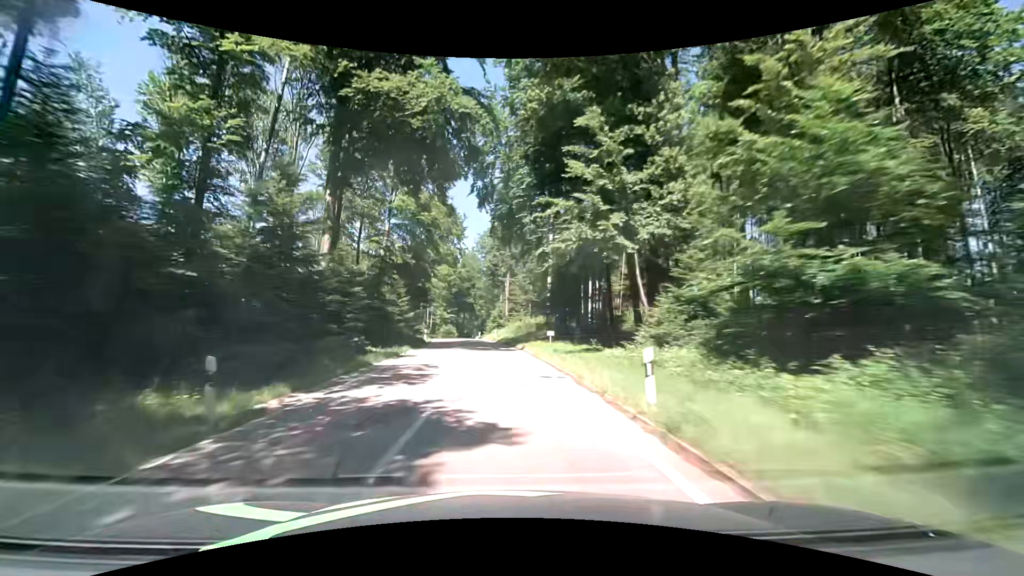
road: tertiary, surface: asphalt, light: Day
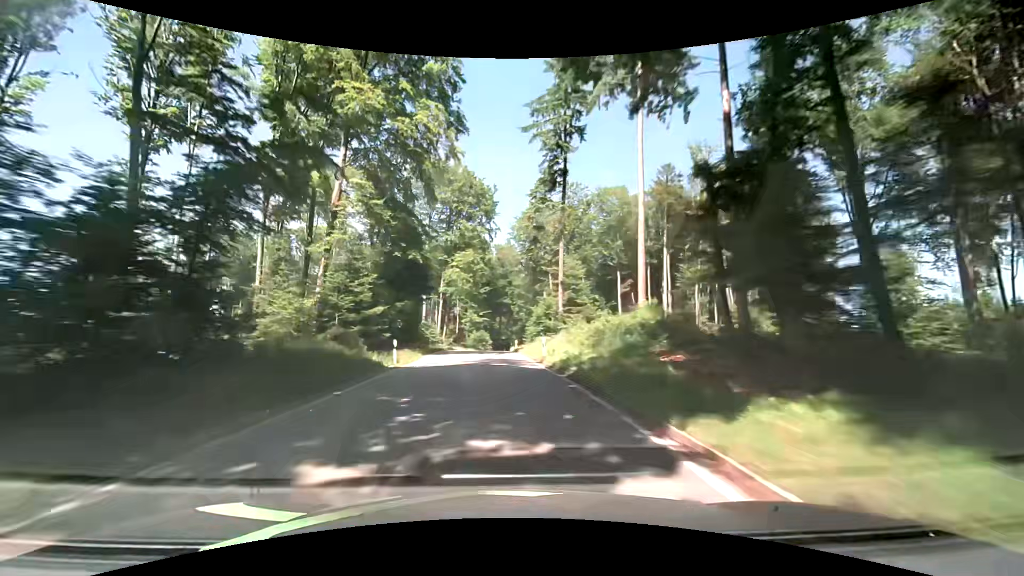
(-1.2, +27.3) m; -4°
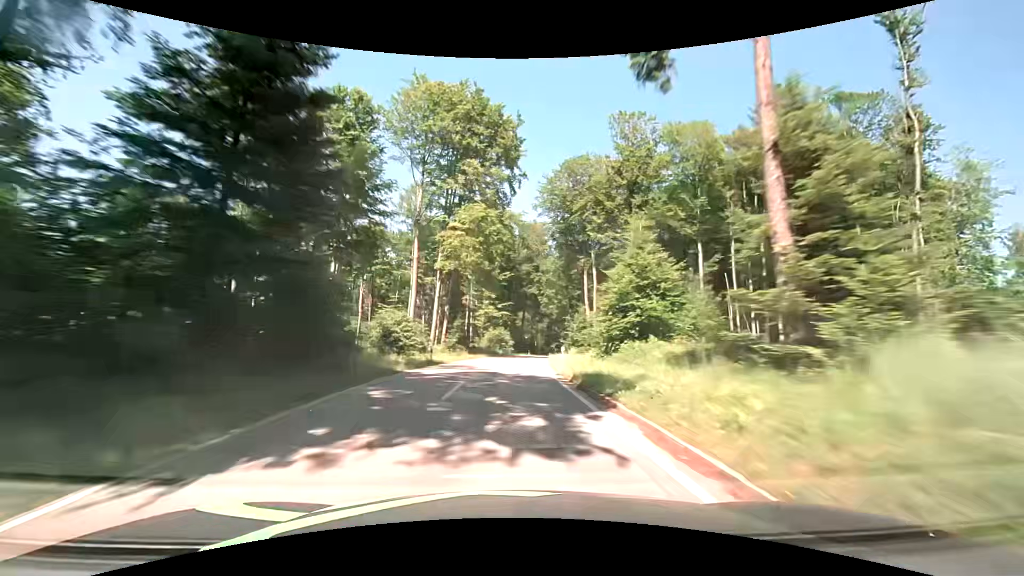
(-1.4, +27.6) m; -4°
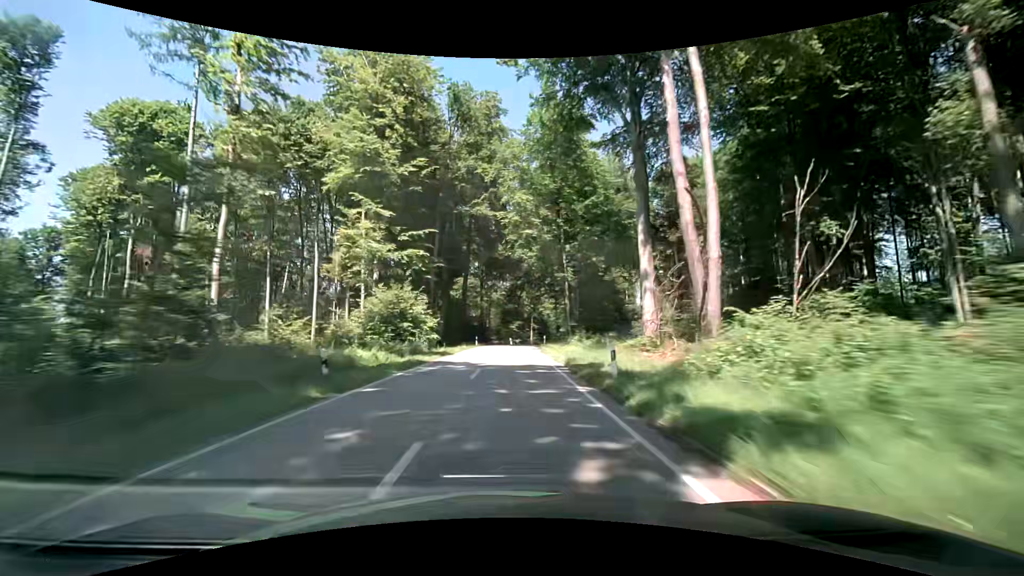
(+2.8, +56.2) m; +6°
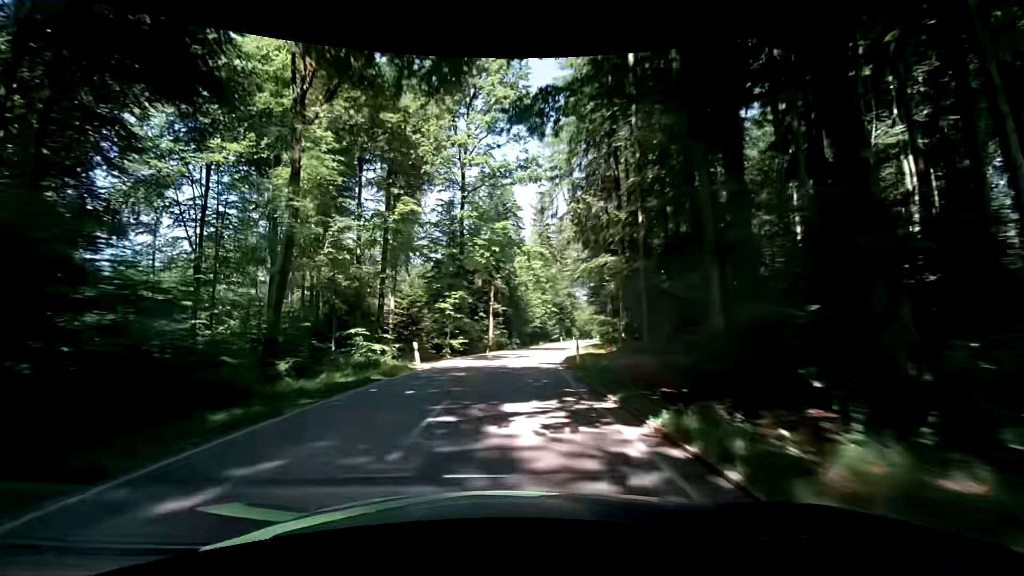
(+2.4, +68.1) m; +5°
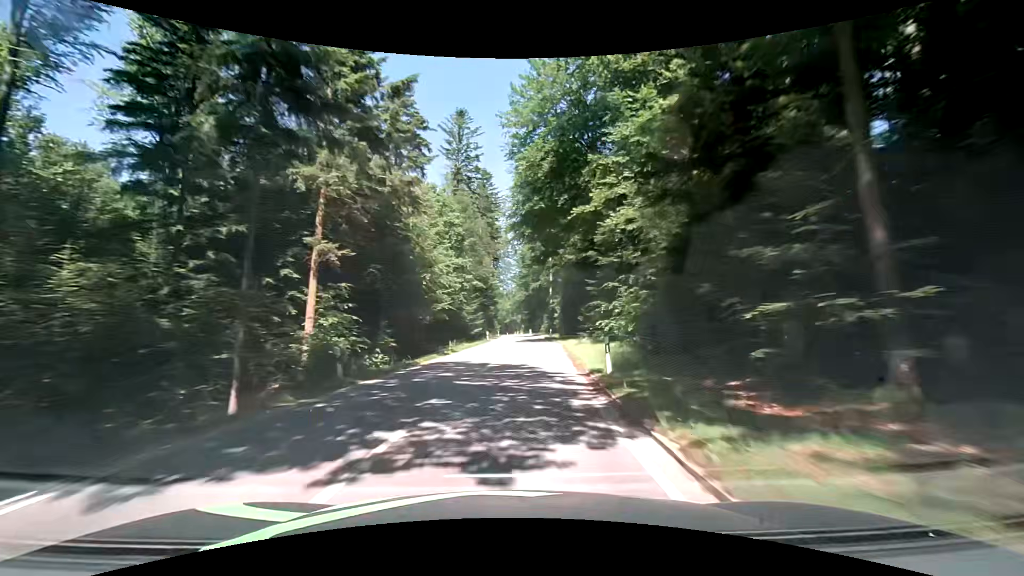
(+2.0, +38.8) m; +9°
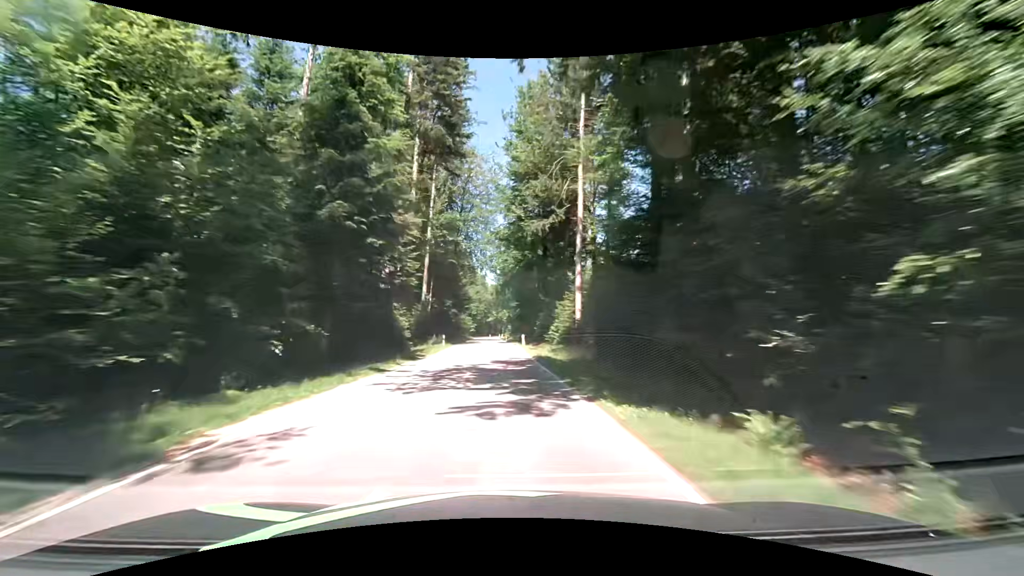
(+3.4, +63.2) m; +3°
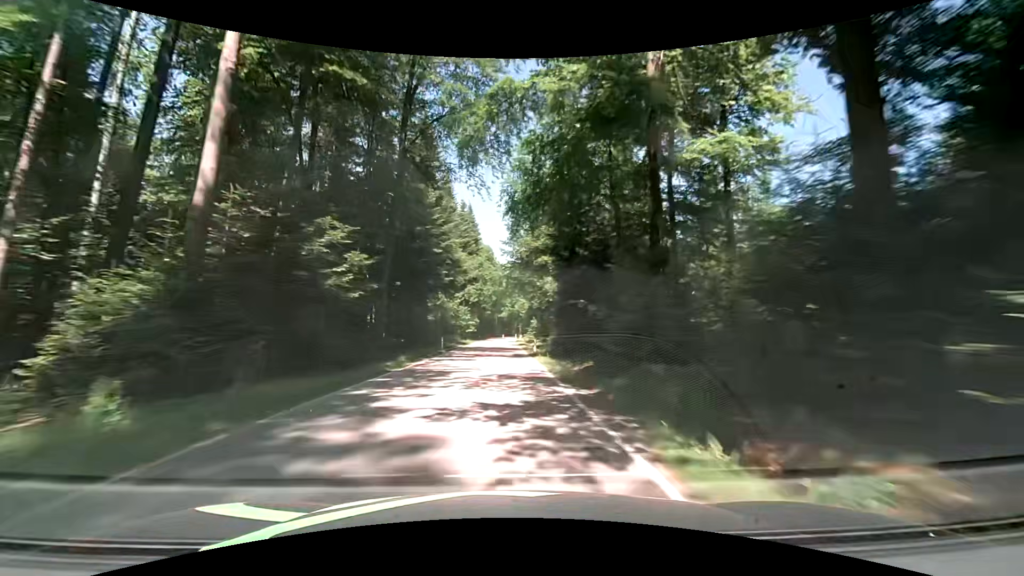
(-1.7, +50.8) m; -2°
